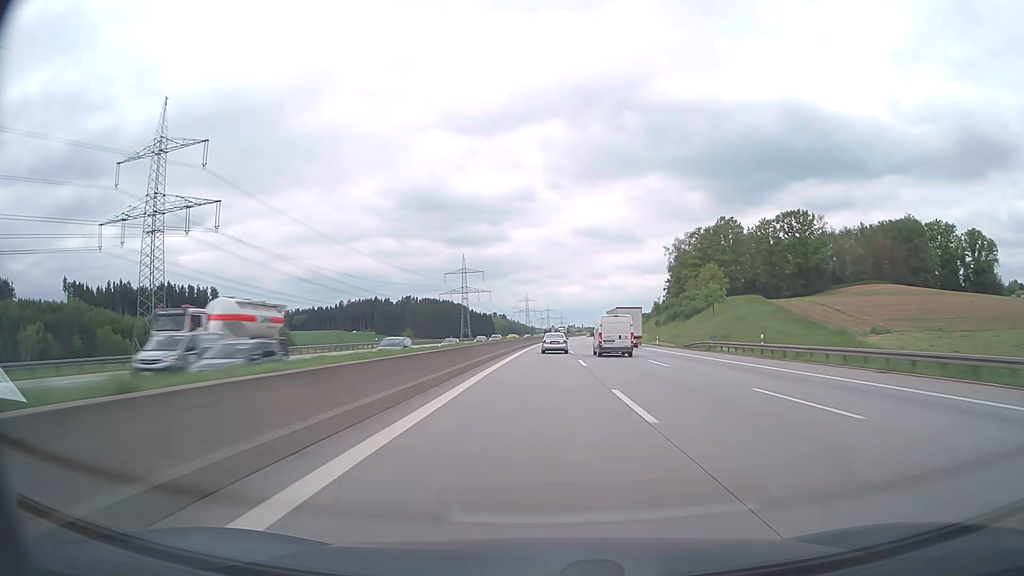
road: motorway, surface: asphalt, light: Day
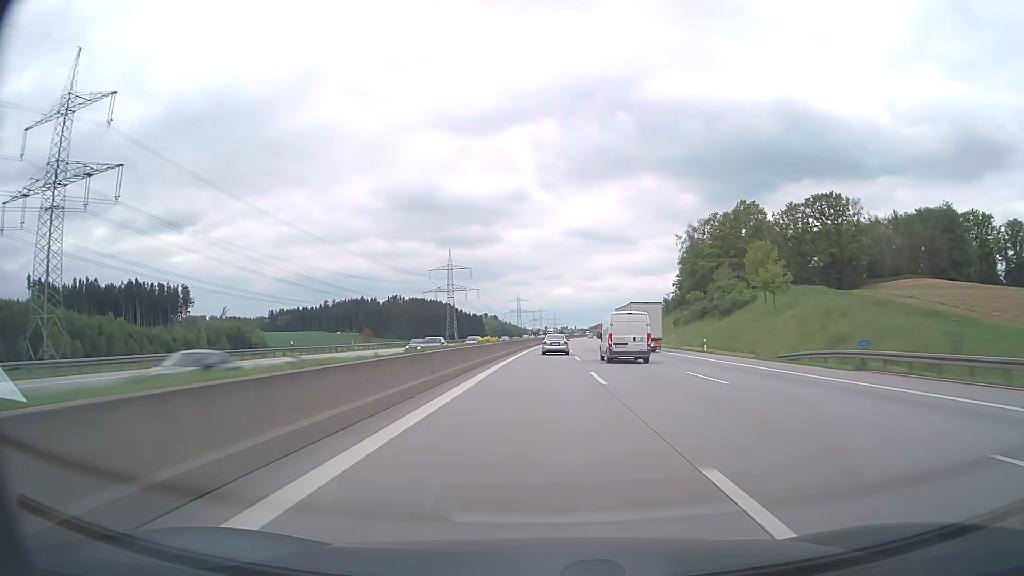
(+0.2, +28.0) m; +1°
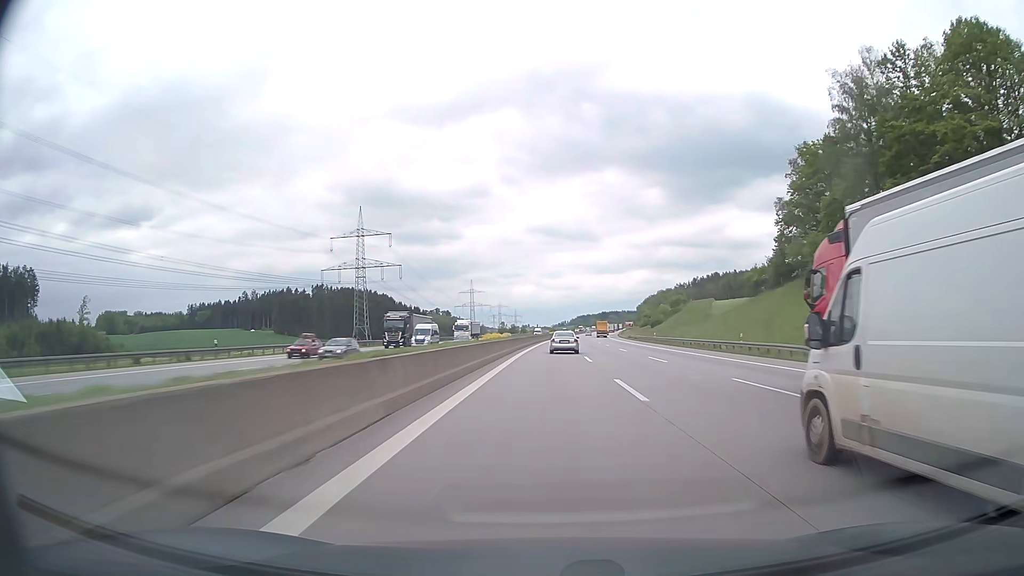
(+2.7, +113.6) m; +3°
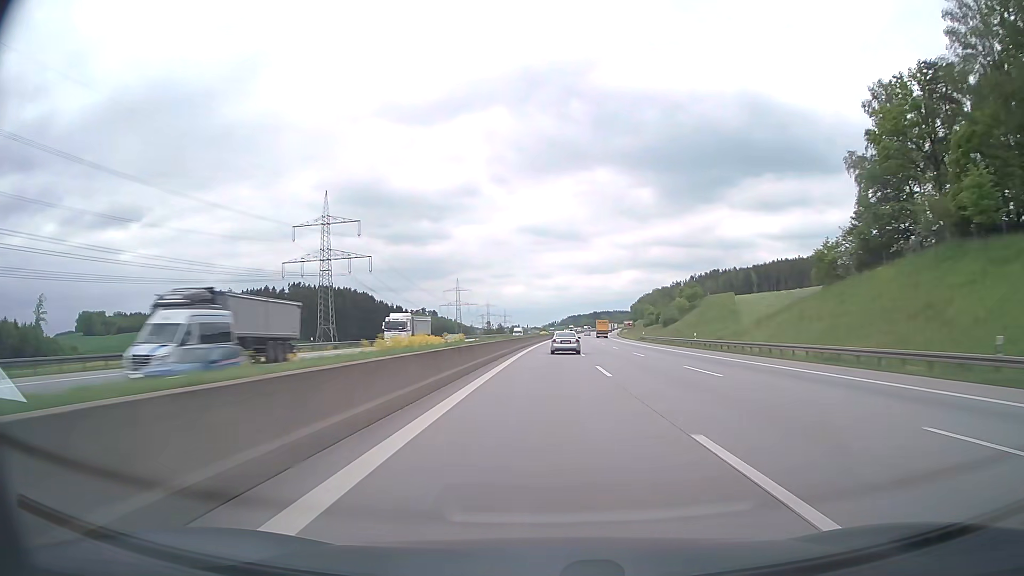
(+0.3, +28.5) m; +1°
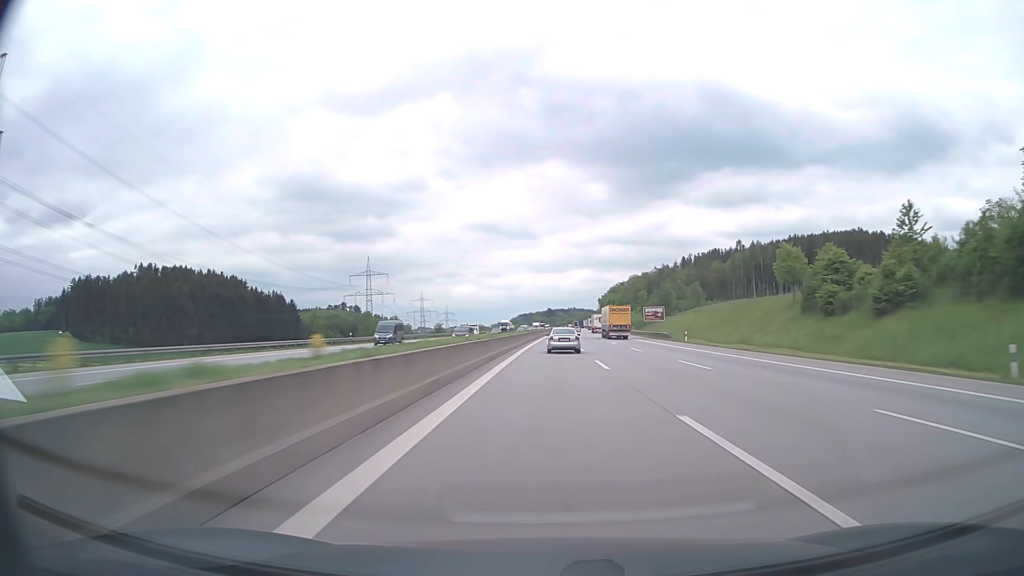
(+5.2, +141.8) m; +4°
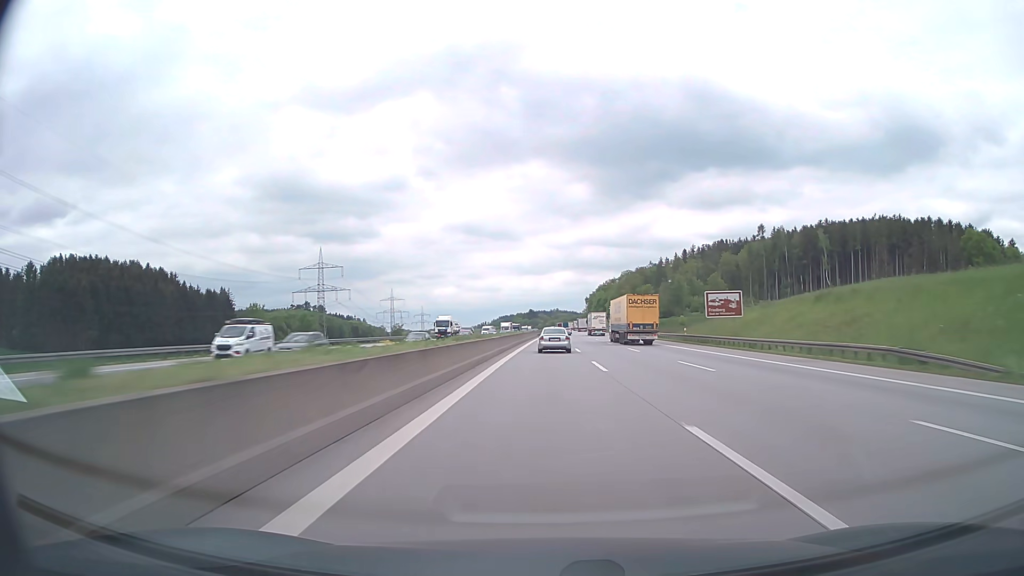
(+0.8, +54.9) m; +2°
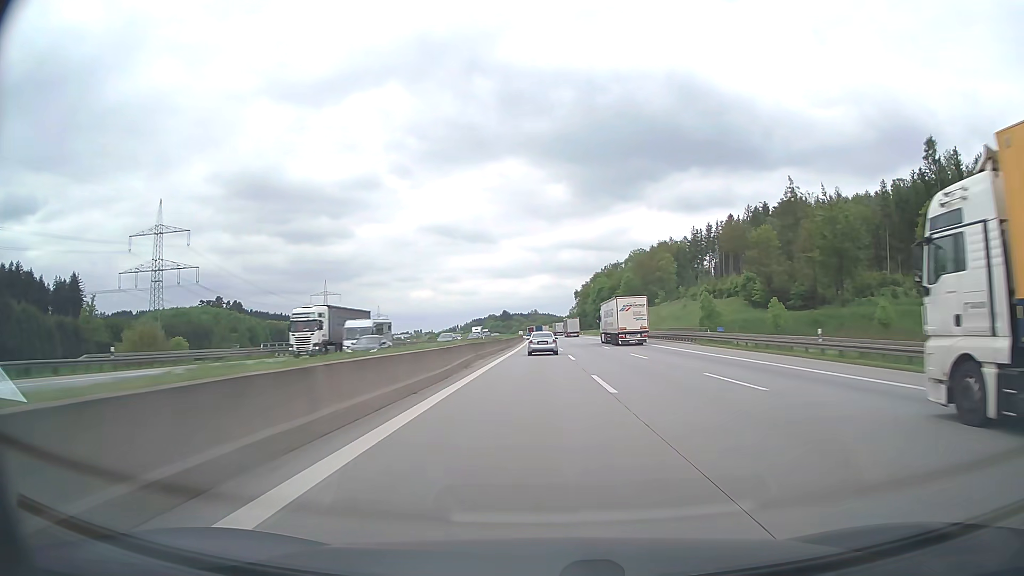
(+2.6, +132.4) m; +2°
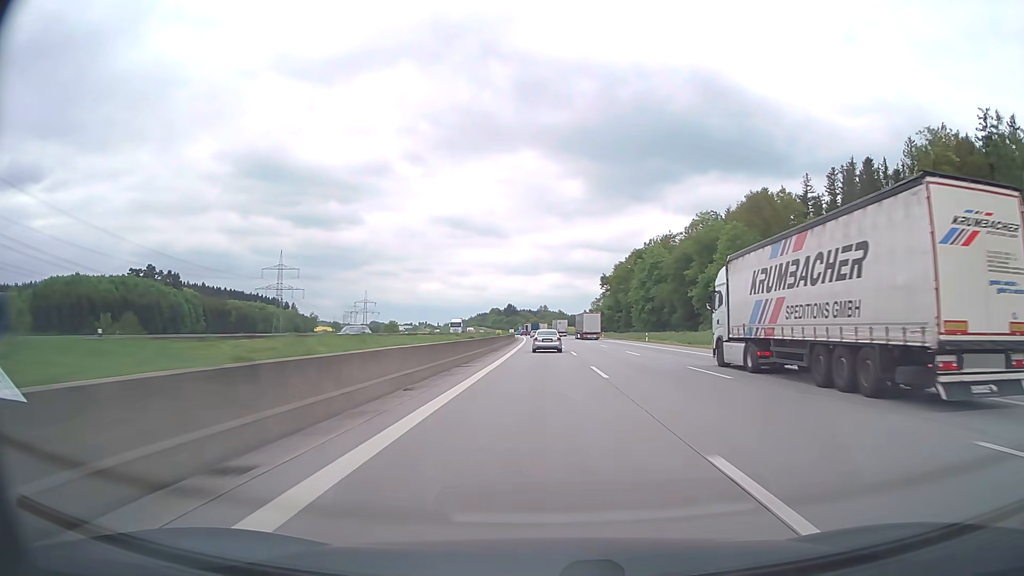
(-0.7, +103.2) m; -1°
(0, +10) (0, +20) (0, +30) (0, +40) (0, +50) (0, +60) (0, +70) (0, +80) (-1, +90) (-1, +100) m
